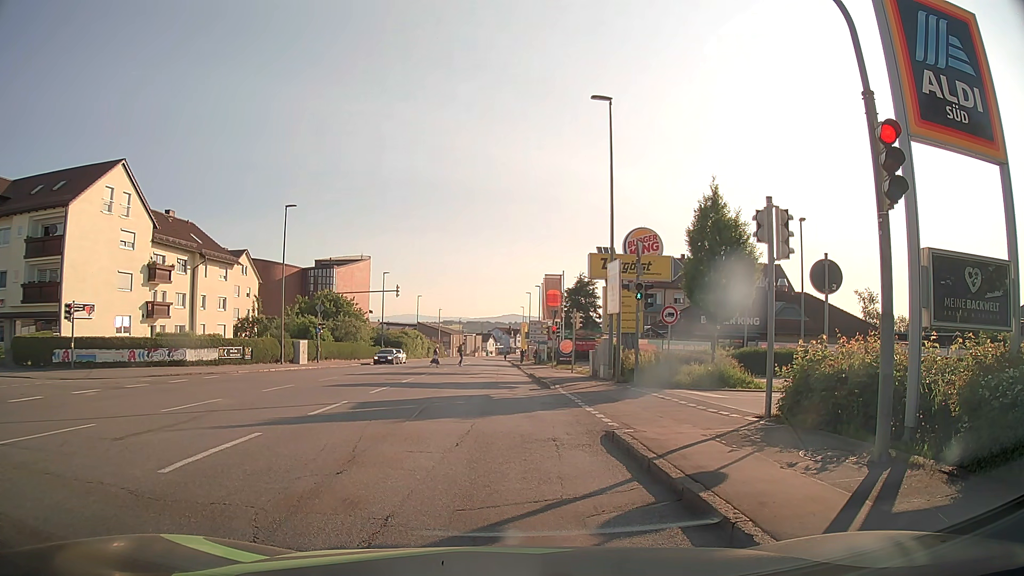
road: tertiary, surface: asphalt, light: Day
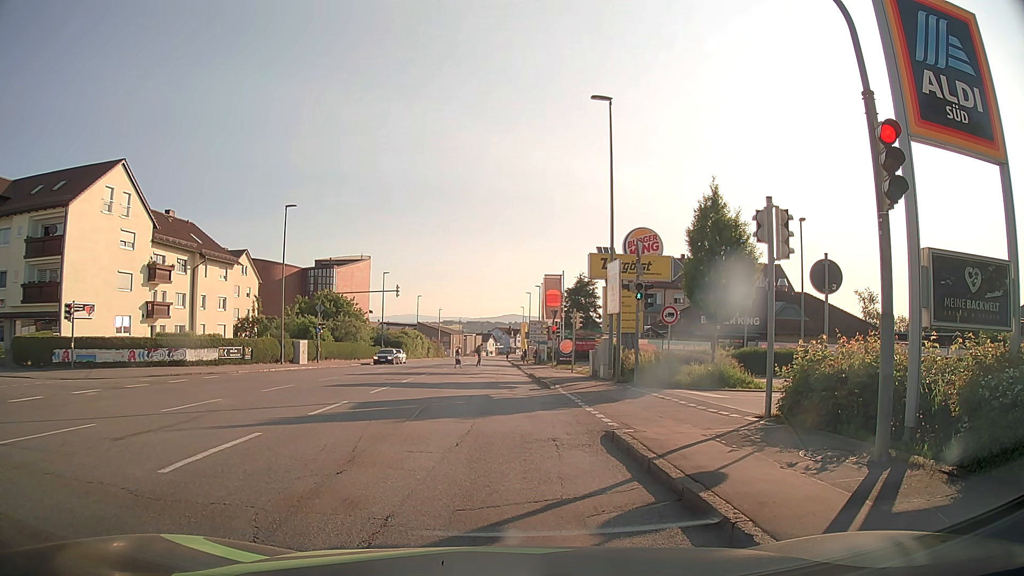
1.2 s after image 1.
(0.0, 0.0) m; 0°
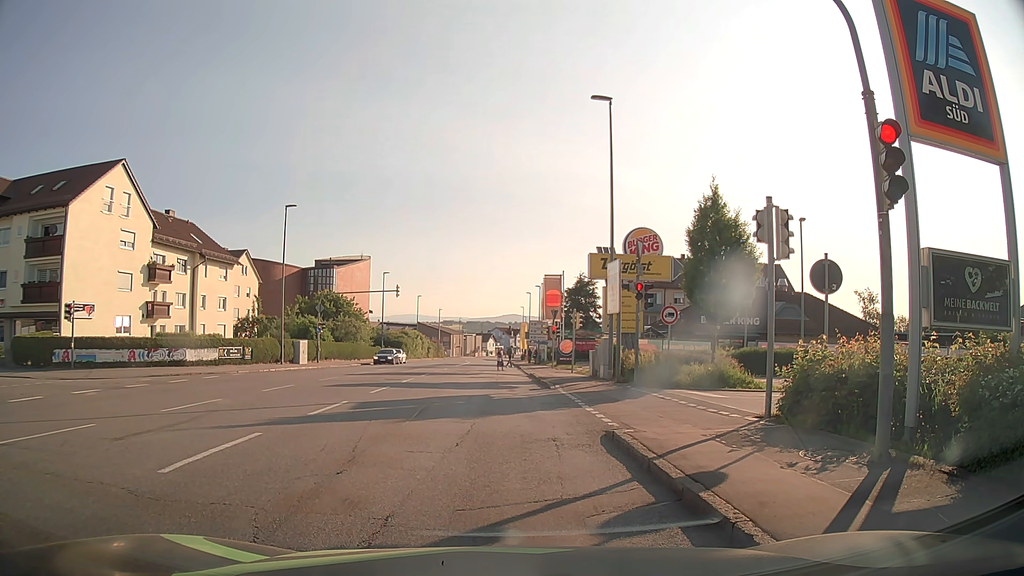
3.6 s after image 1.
(0.0, 0.0) m; 0°
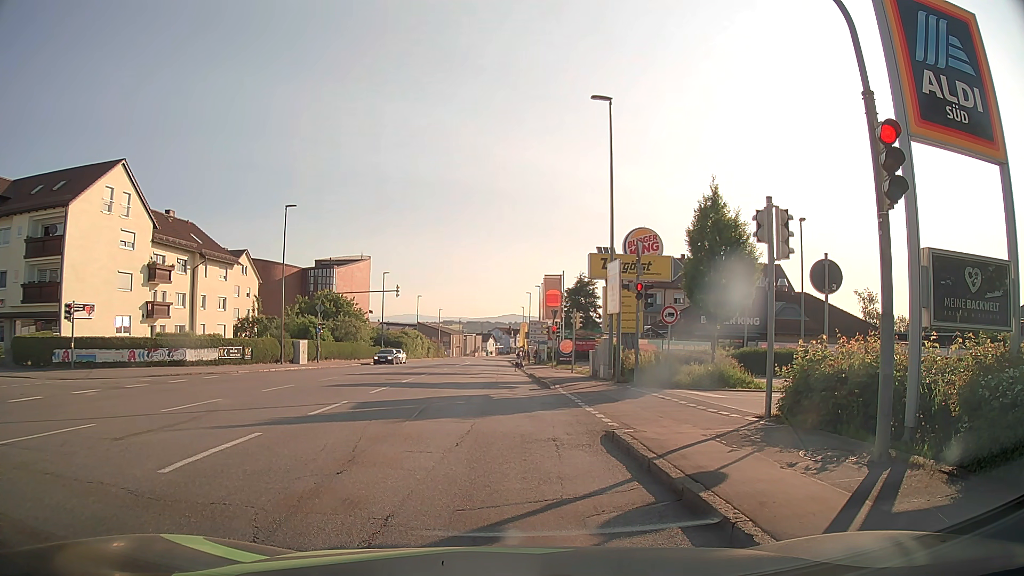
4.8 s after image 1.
(0.0, 0.0) m; 0°
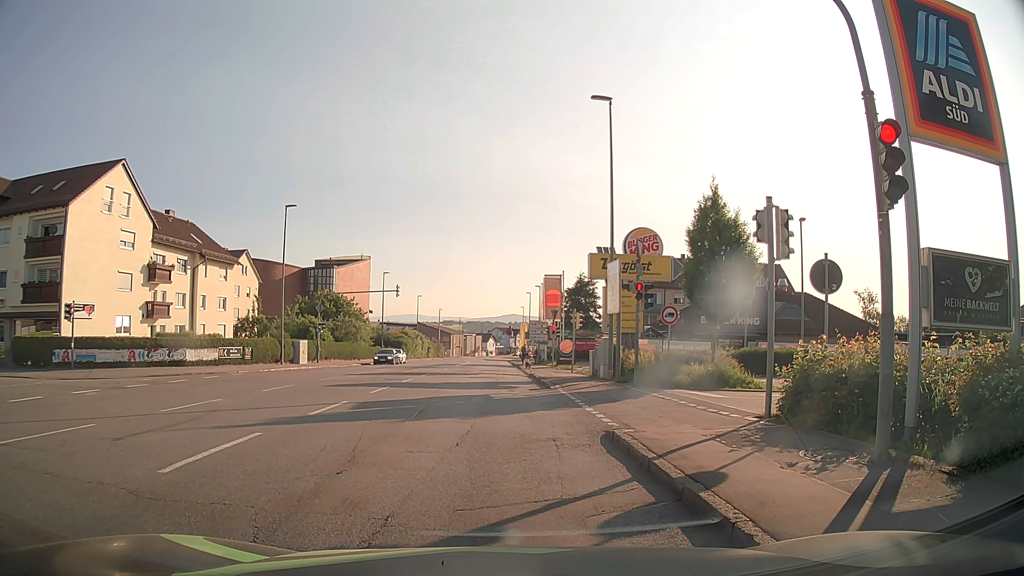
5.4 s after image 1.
(0.0, 0.0) m; 0°
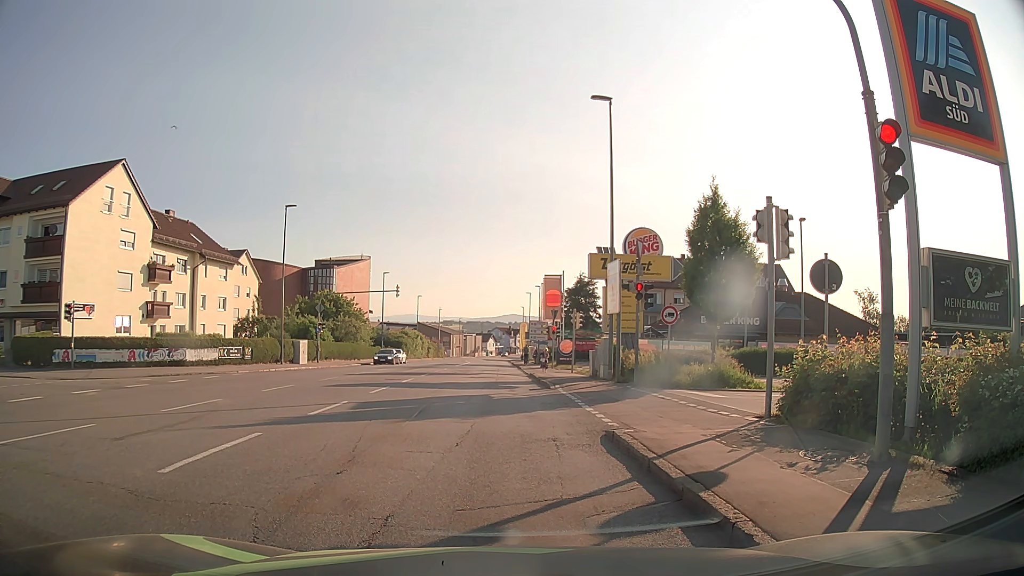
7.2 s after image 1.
(0.0, 0.0) m; 0°
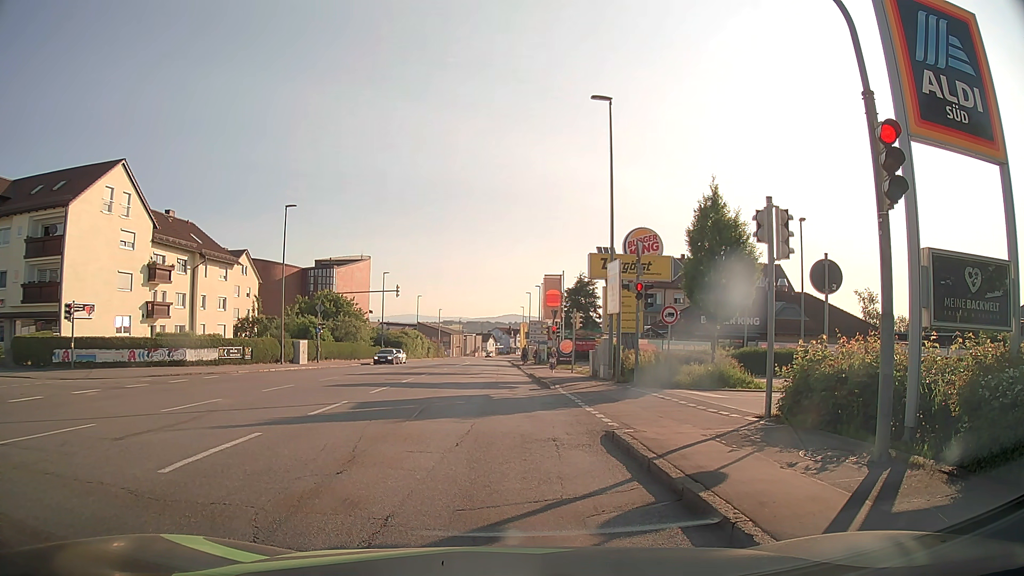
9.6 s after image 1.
(0.0, 0.0) m; 0°
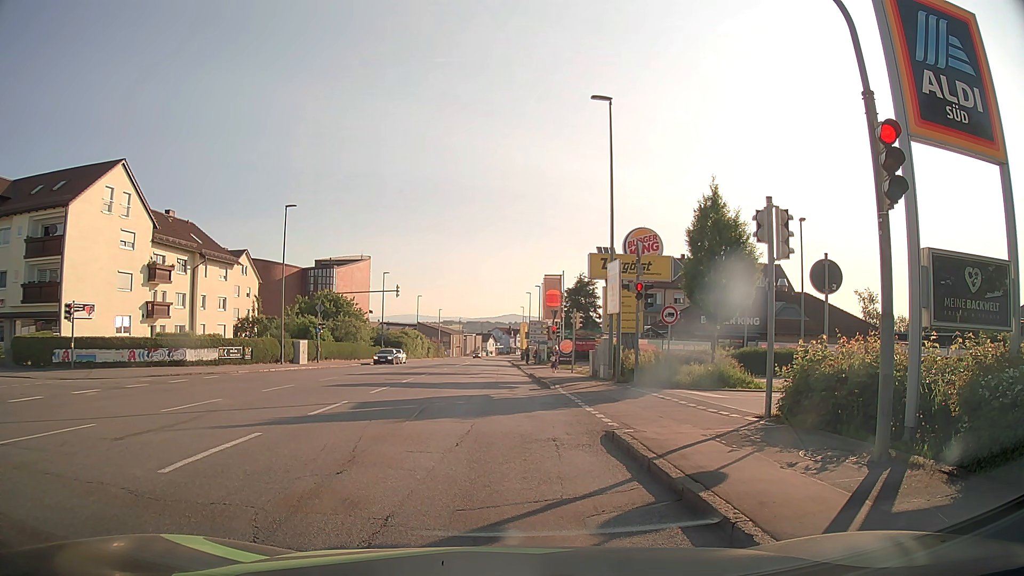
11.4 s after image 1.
(0.0, 0.0) m; 0°
